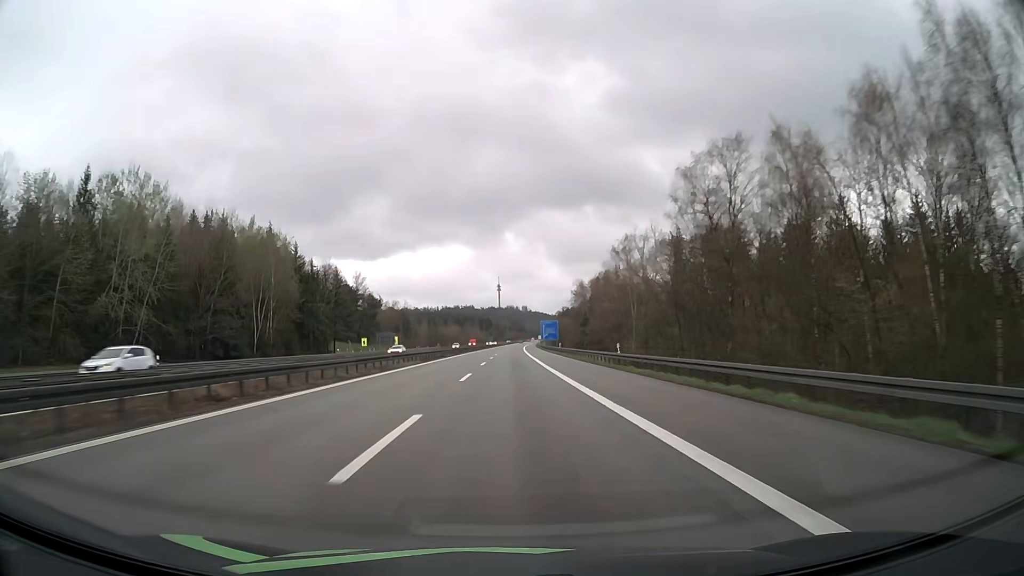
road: motorway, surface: asphalt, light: Day
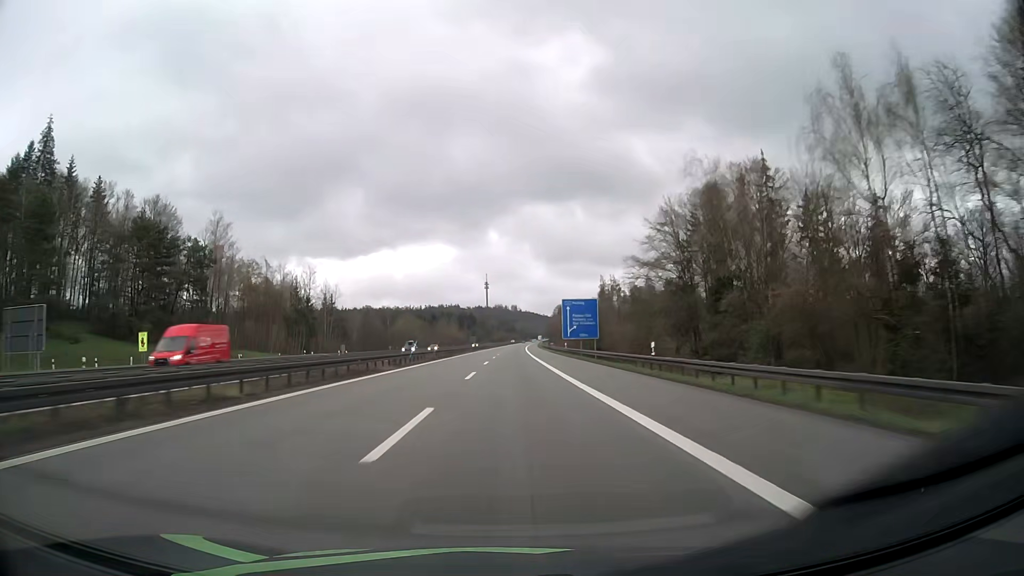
(+0.7, +106.7) m; +1°
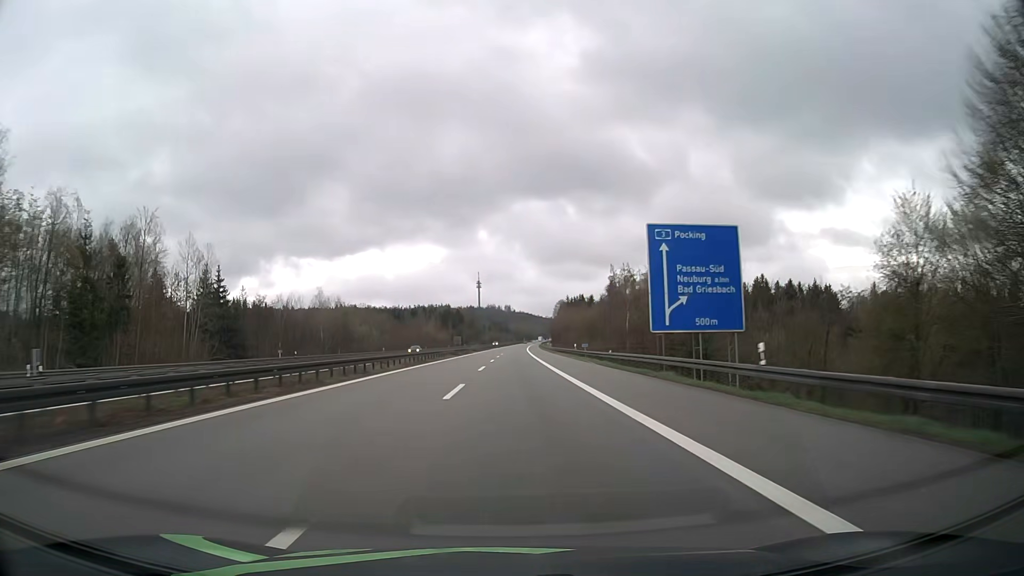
(+0.4, +63.3) m; +1°
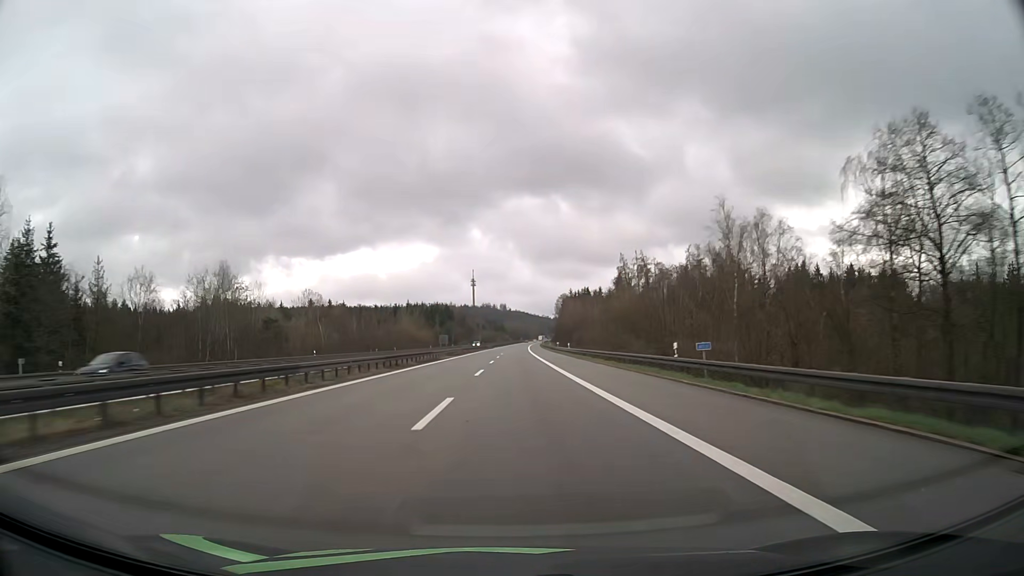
(+0.2, +42.0) m; 0°
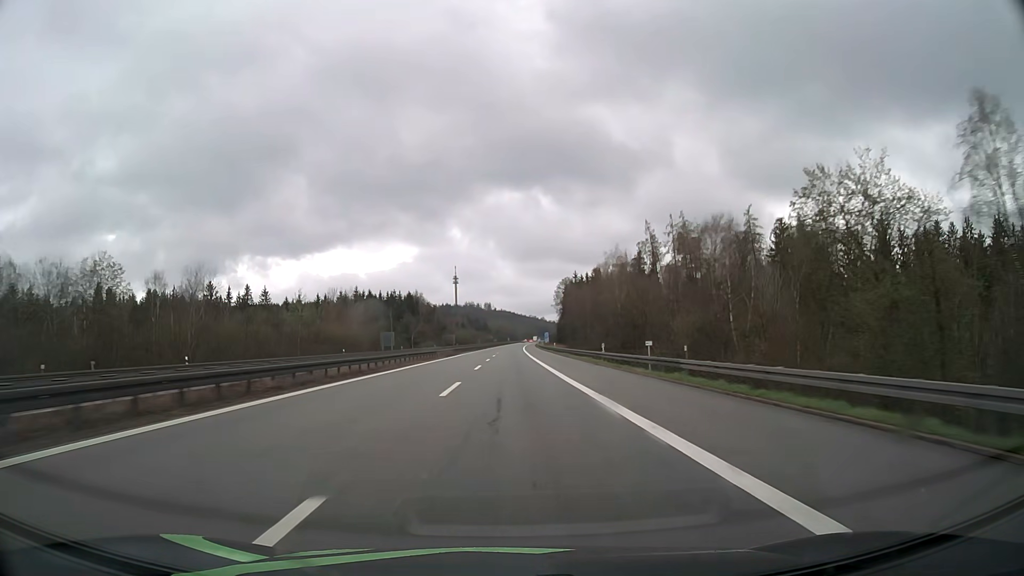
(+0.9, +83.4) m; +1°
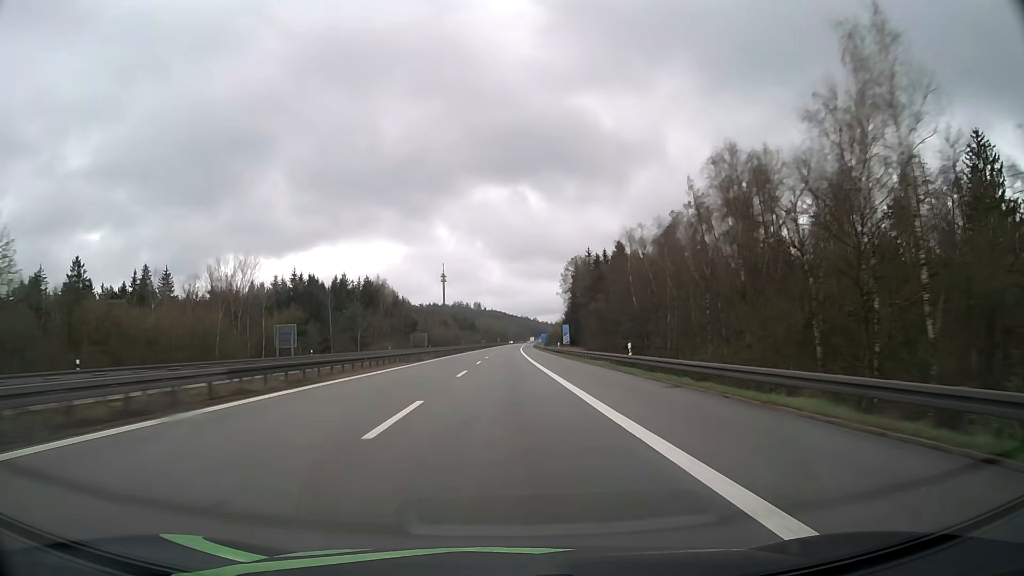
(+0.4, +62.1) m; +1°
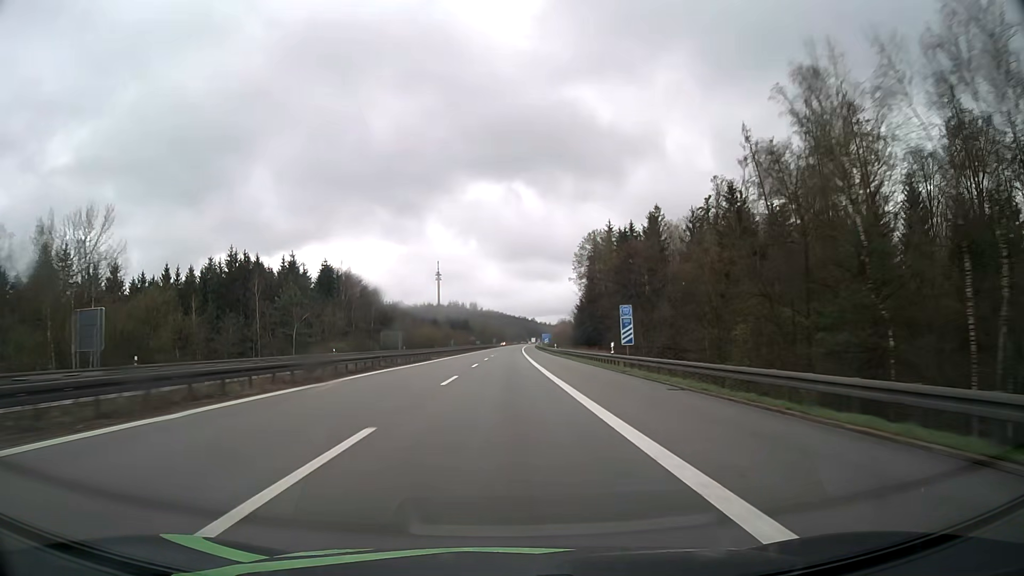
(+0.1, +41.1) m; 0°
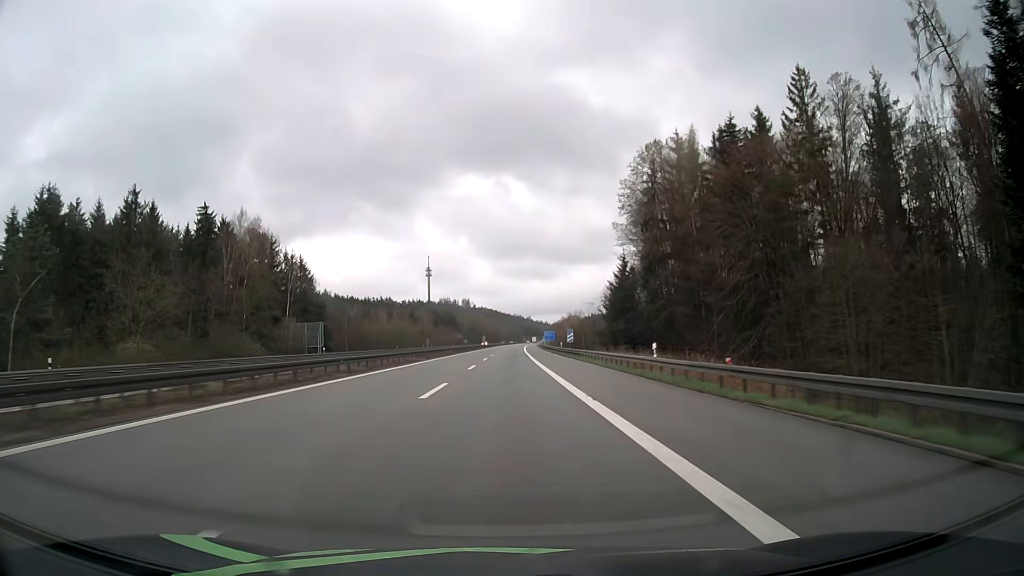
(+0.1, +60.1) m; 0°
(0, +10) (0, +20) (0, +30) (0, +40) (0, +50) (0, +60) (0, +70) (+1, +80) (+1, +90) (+1, +100) m
